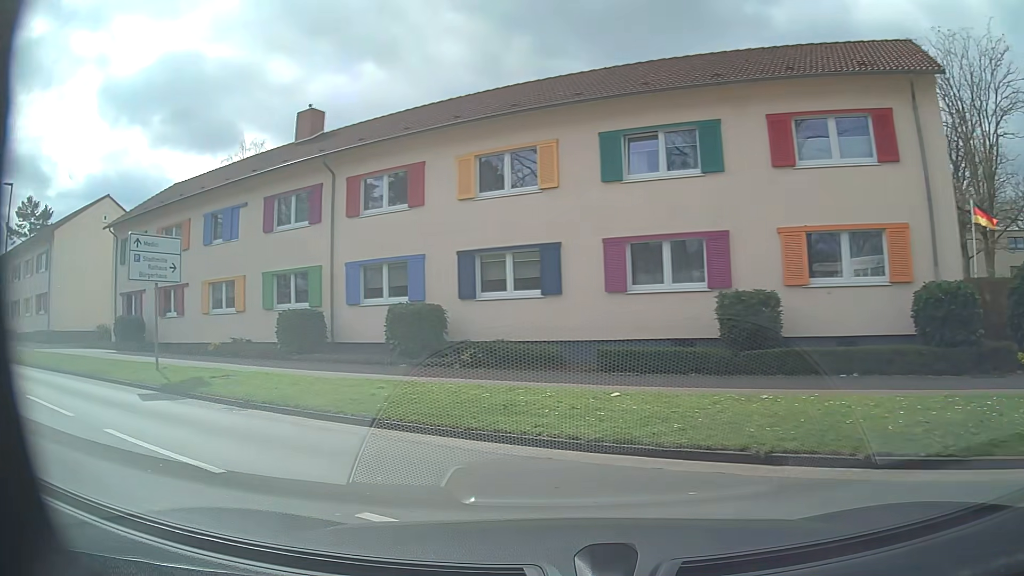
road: service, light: Day
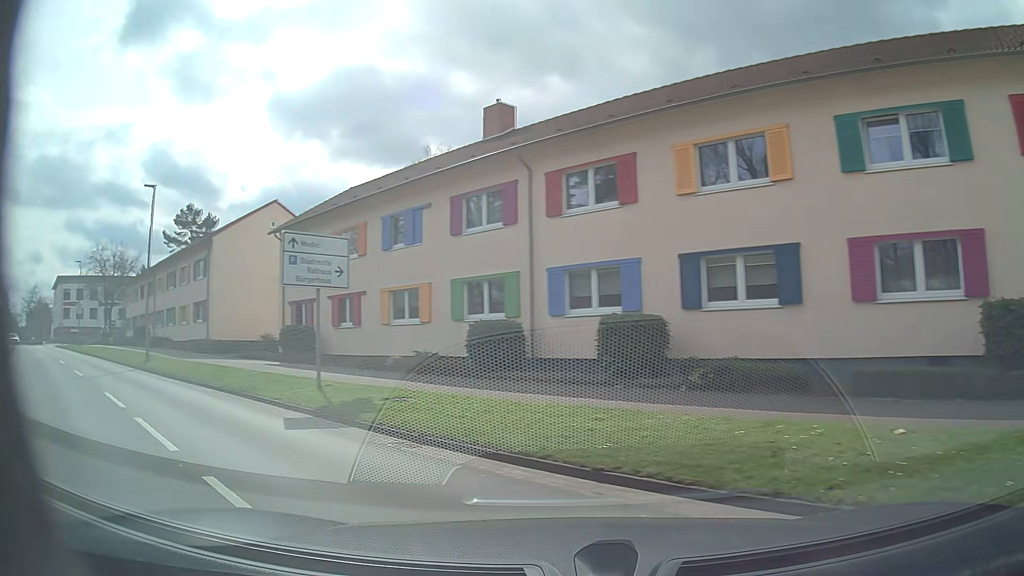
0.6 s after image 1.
(-0.4, +2.7) m; -16°
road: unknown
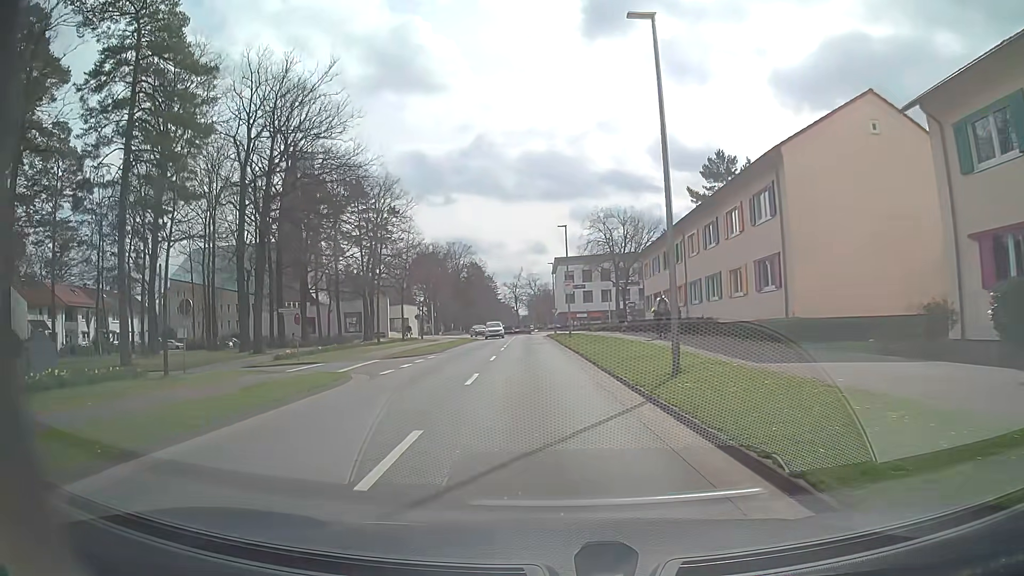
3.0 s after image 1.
(-8.6, +15.1) m; -45°
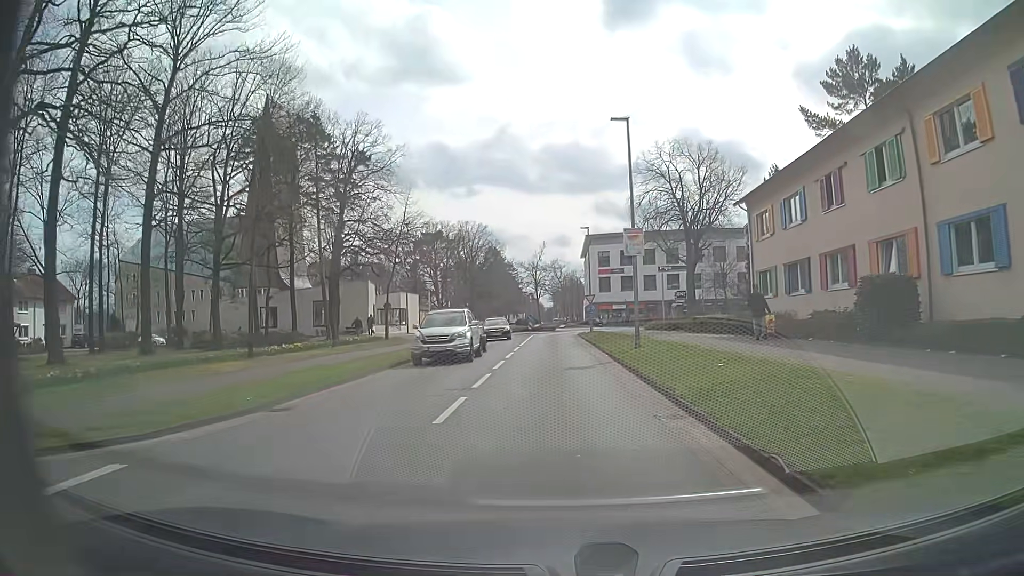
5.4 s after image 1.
(-0.9, +24.7) m; -2°
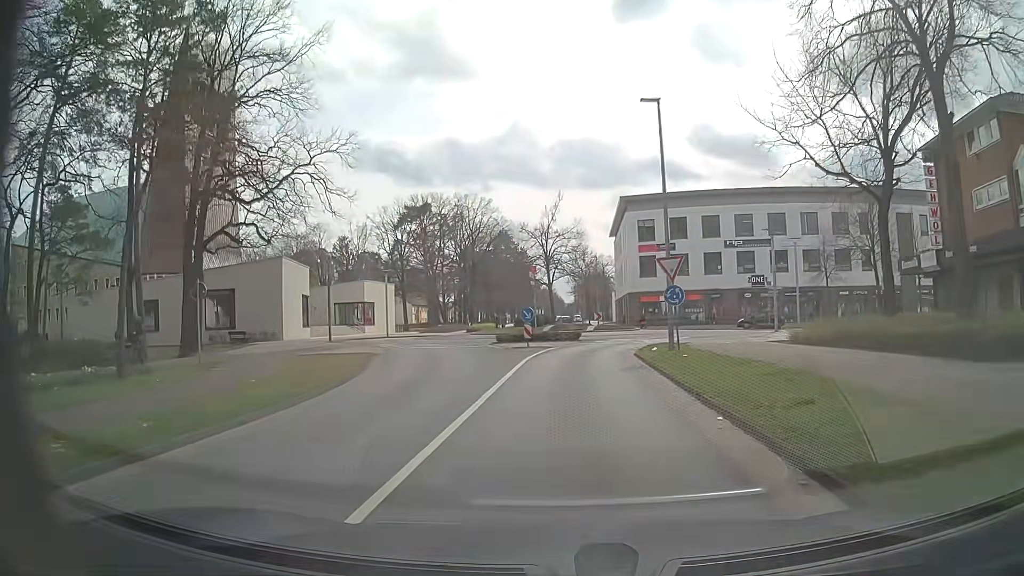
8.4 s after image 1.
(-0.3, +30.0) m; -1°
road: tertiary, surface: asphalt
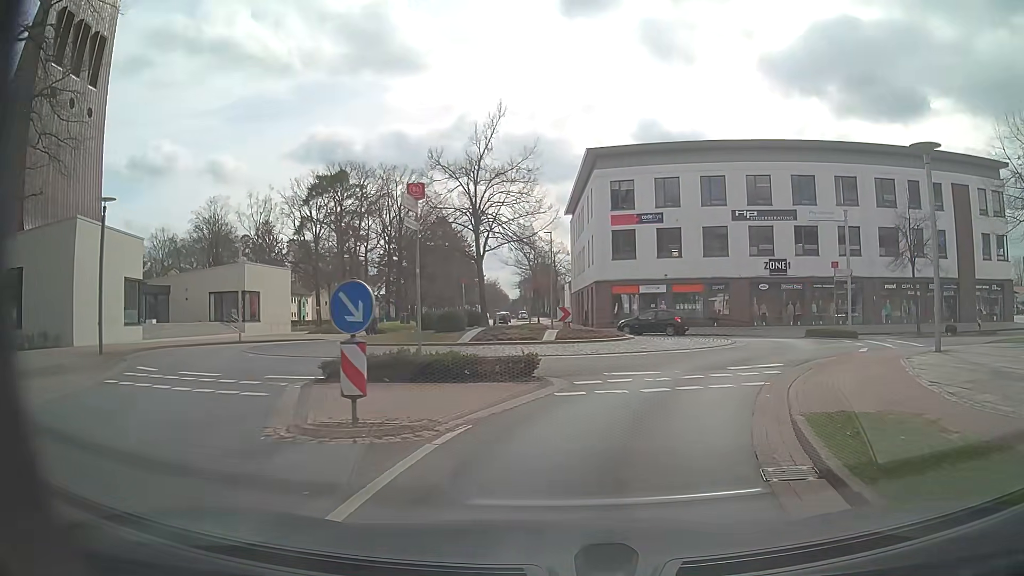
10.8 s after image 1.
(+0.1, +19.7) m; +3°
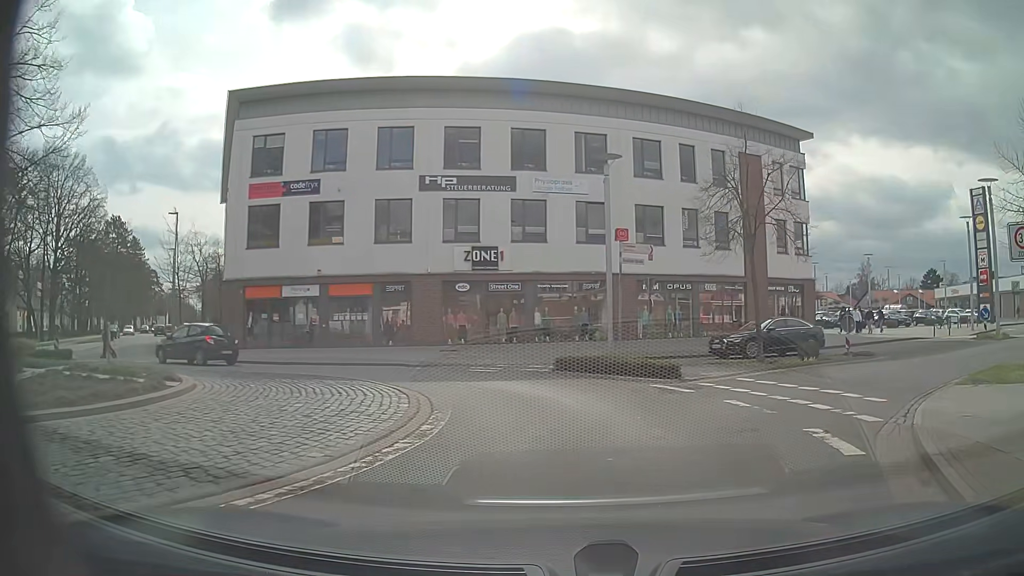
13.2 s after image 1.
(+3.6, +15.5) m; +28°
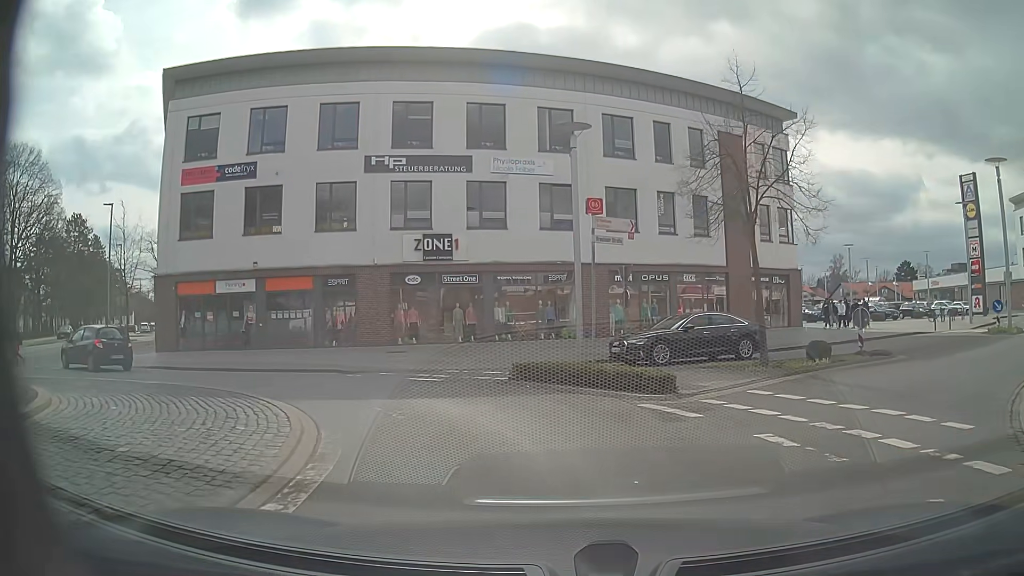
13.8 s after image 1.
(+0.1, +3.7) m; +2°
(-2, +10) (-9, +16) (-18, +21) (-25, +27) (-31, +35) (-37, +43) (-43, +52) (-48, +60) (-54, +68) (-59, +77) m
